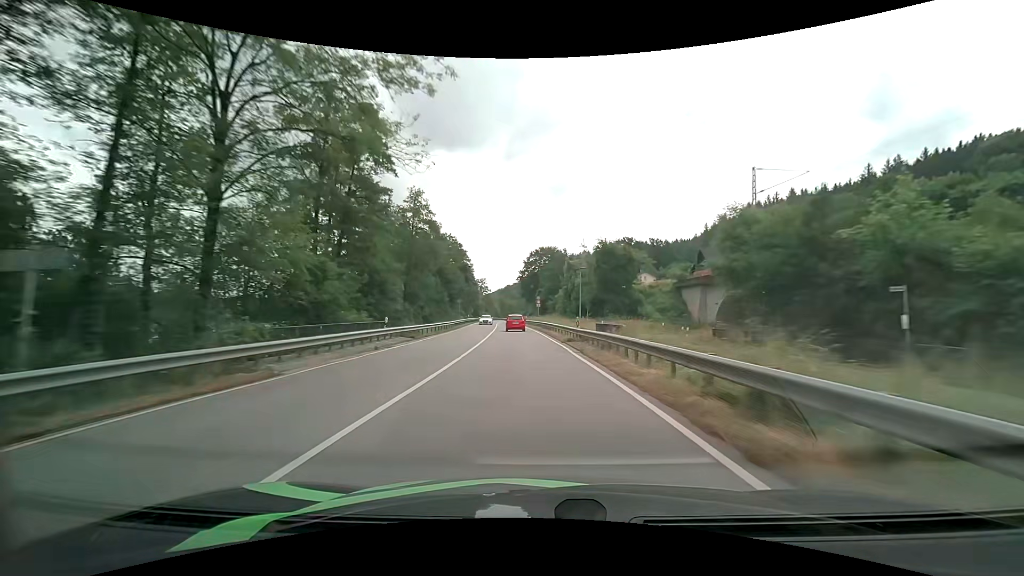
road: primary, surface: asphalt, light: Day
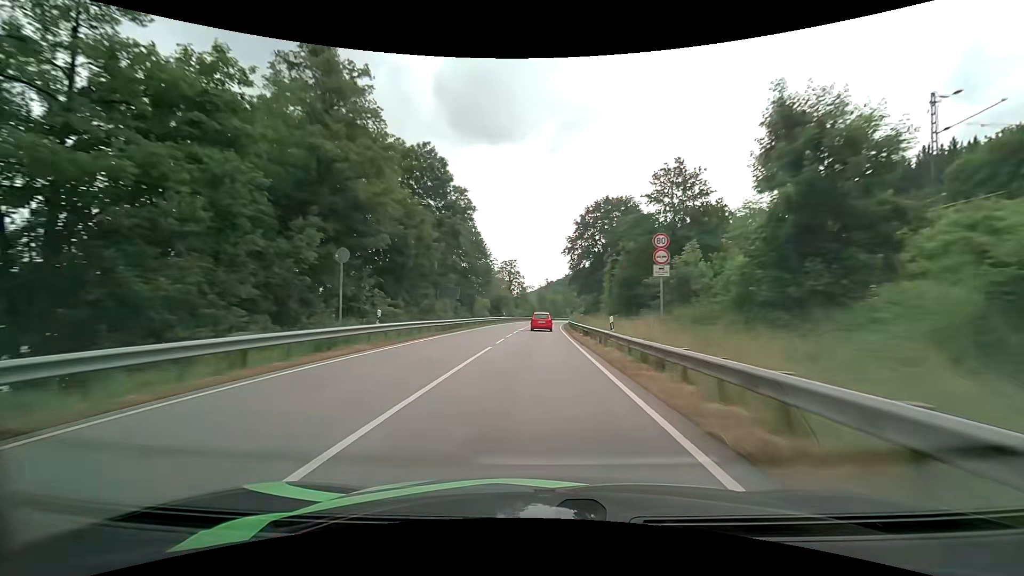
(-3.0, +58.5) m; -5°
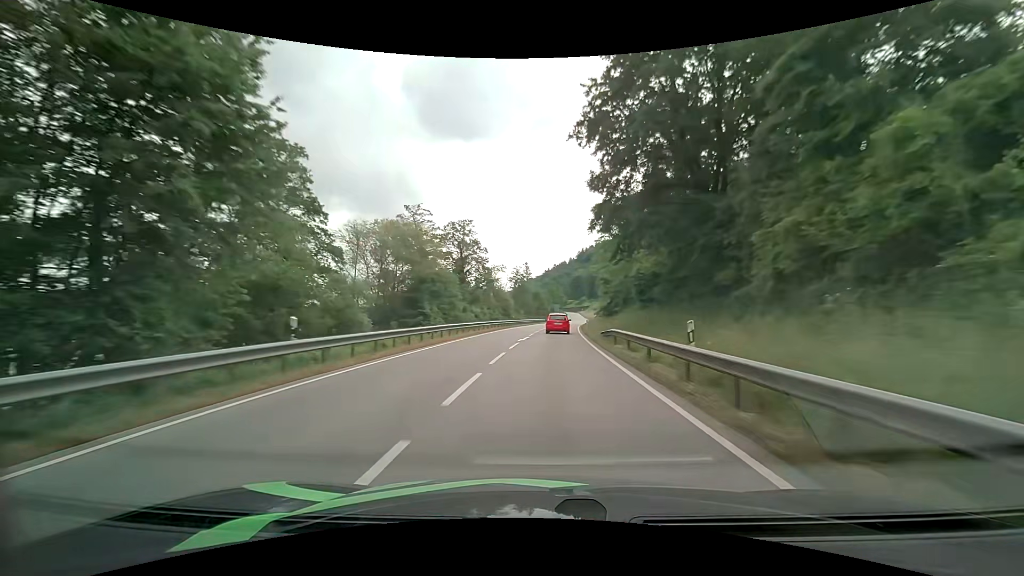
(+0.6, +55.5) m; +3°
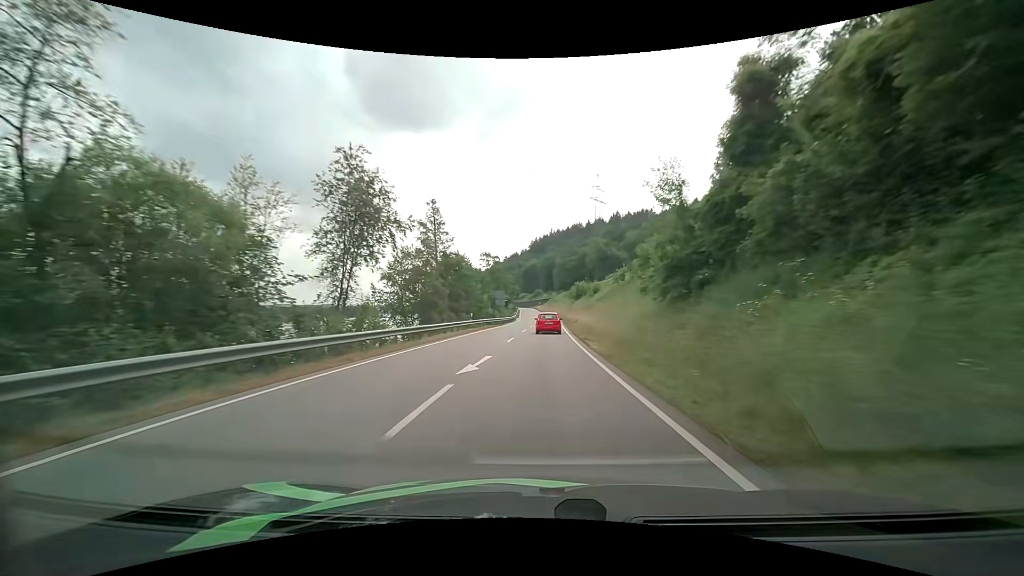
(+3.3, +67.9) m; +5°
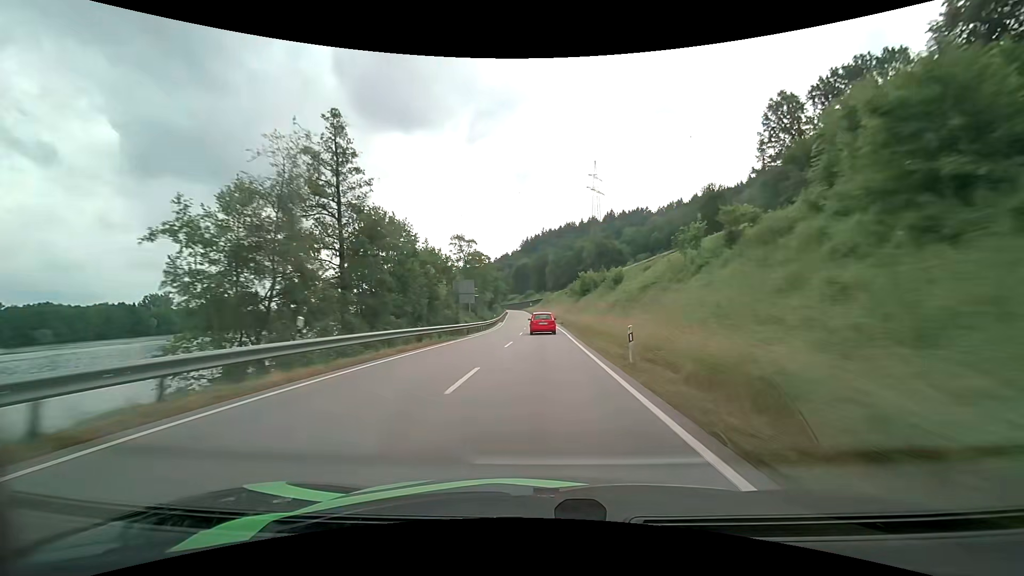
(+0.4, +27.4) m; +1°
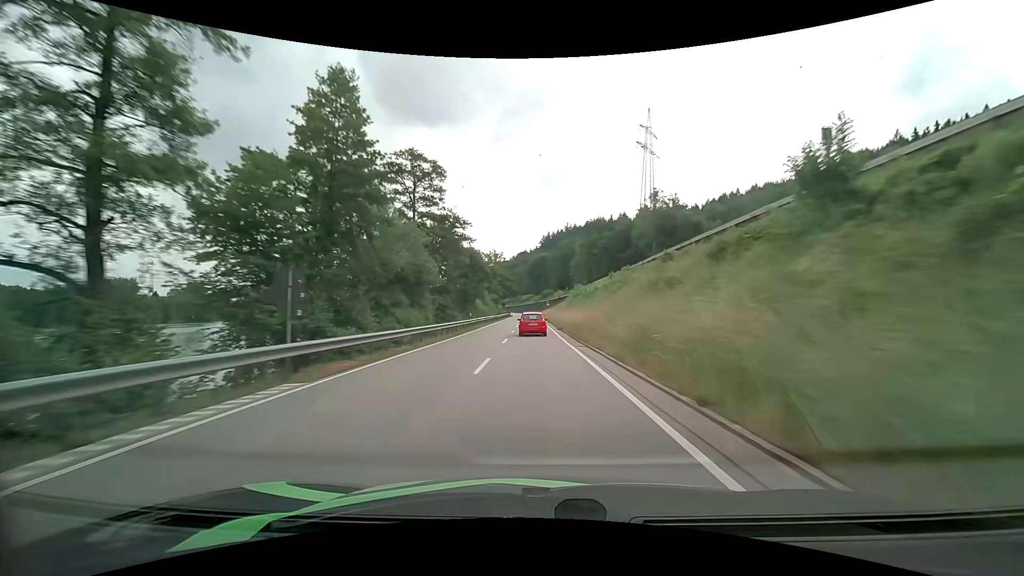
(-0.6, +69.0) m; -2°
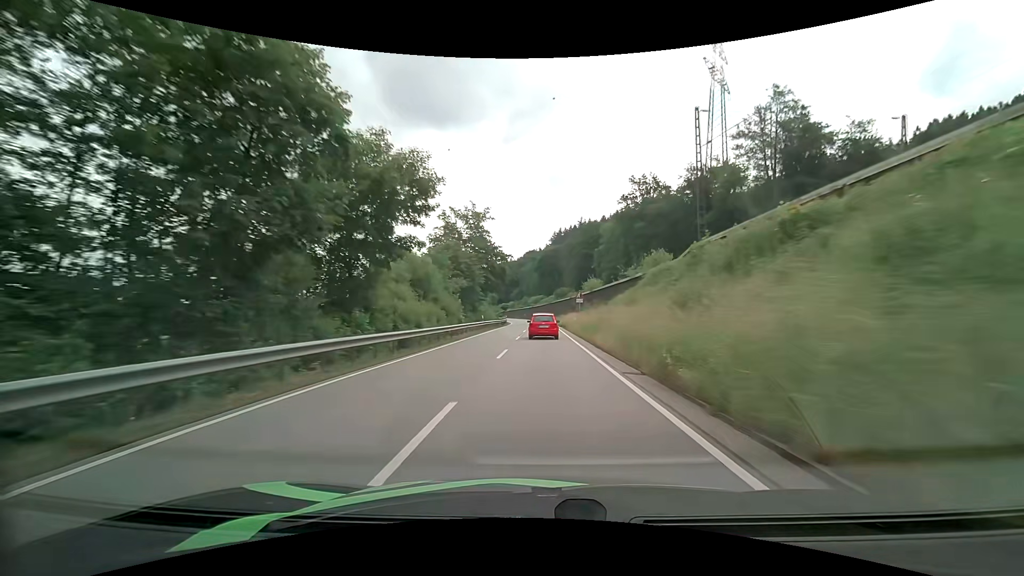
(-0.8, +55.1) m; -1°
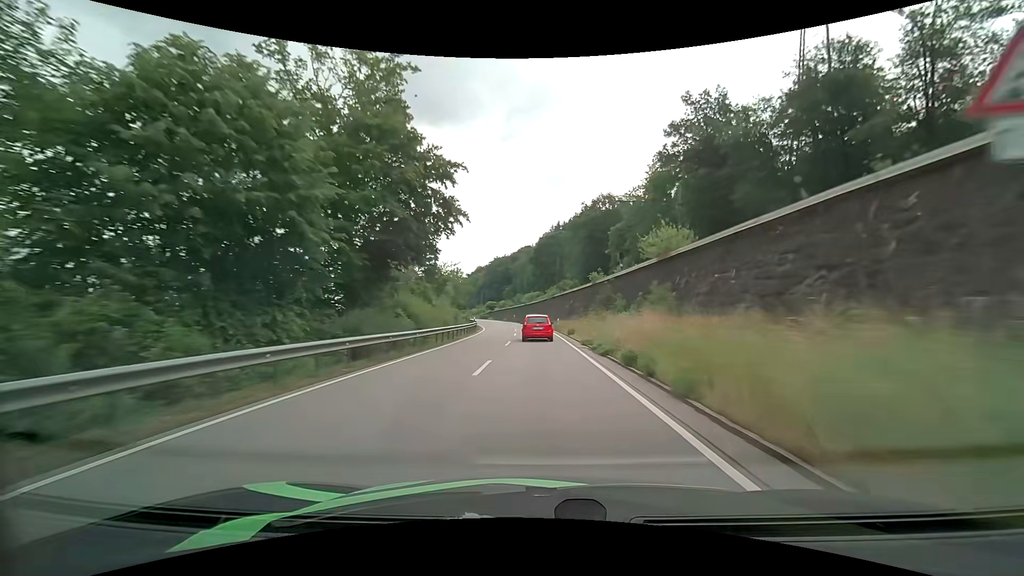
(+0.1, +40.1) m; 0°
(0, +10) (0, +20) (0, +30) (-1, +40) (-1, +50) (-2, +60) (-3, +70) (-4, +80) (-6, +90) (-8, +100) m
